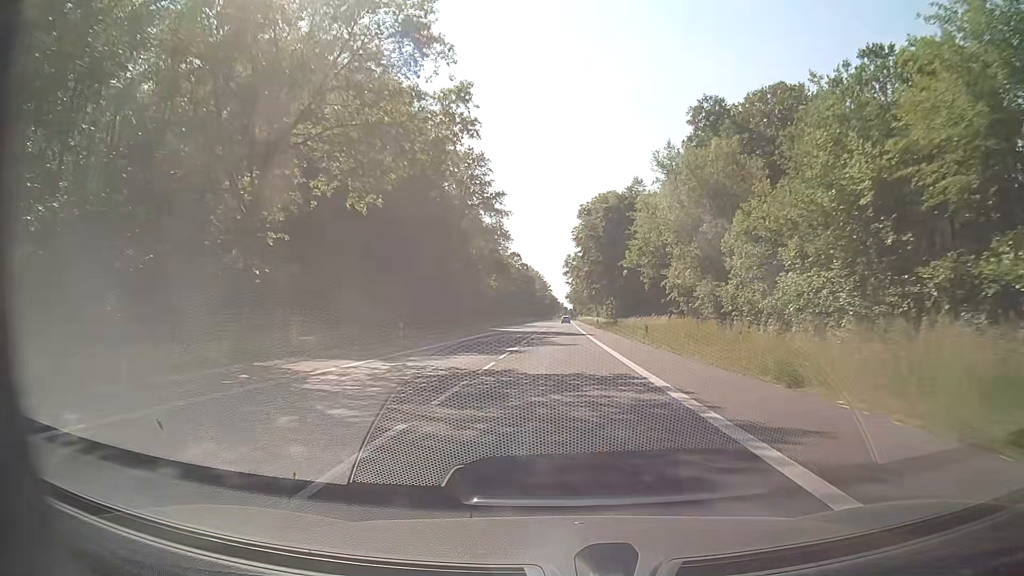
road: secondary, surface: asphalt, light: Day
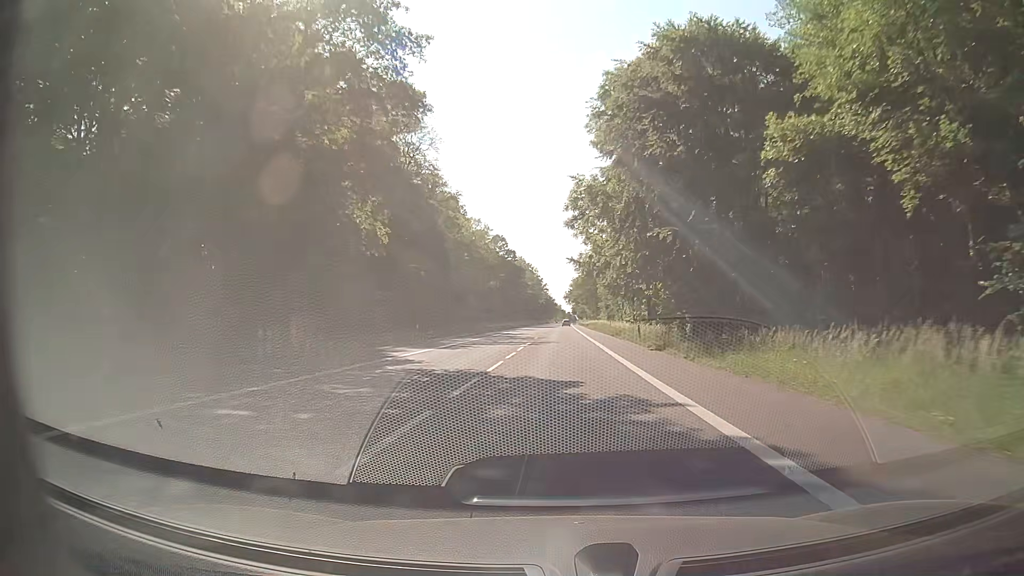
(+0.2, +46.3) m; 0°
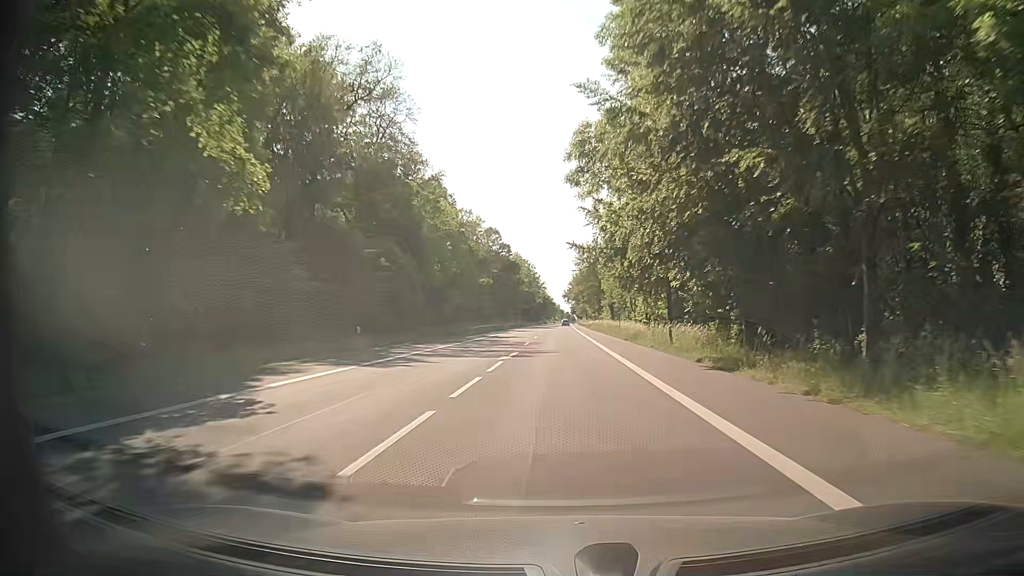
(0.0, +12.0) m; 0°
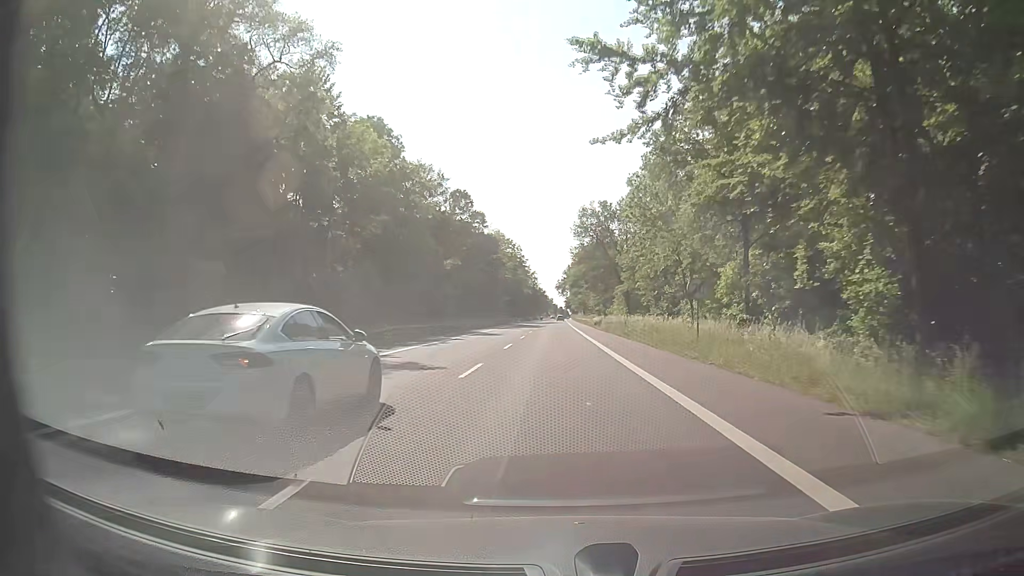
(+0.2, +35.7) m; +1°
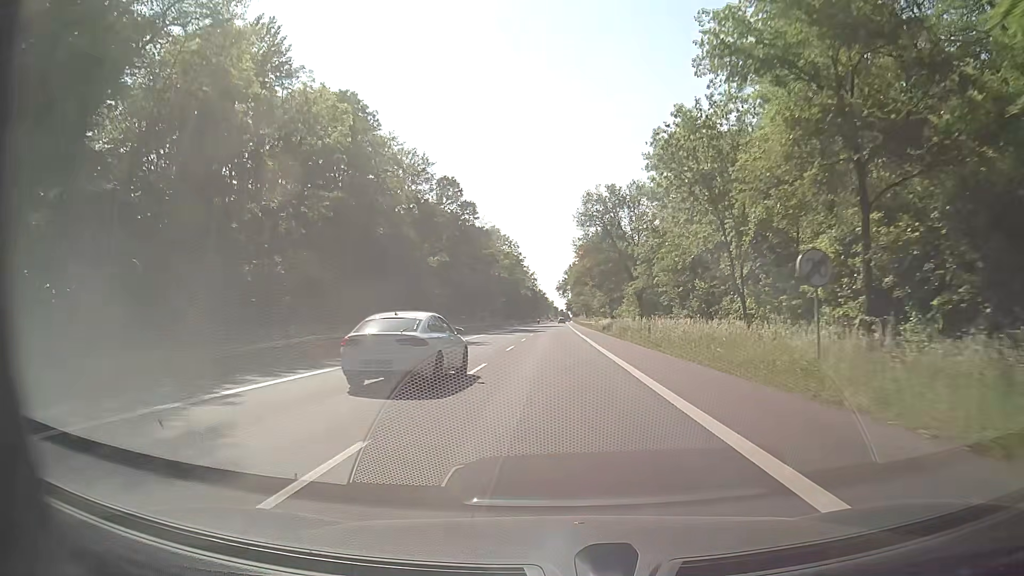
(+0.1, +11.4) m; +1°
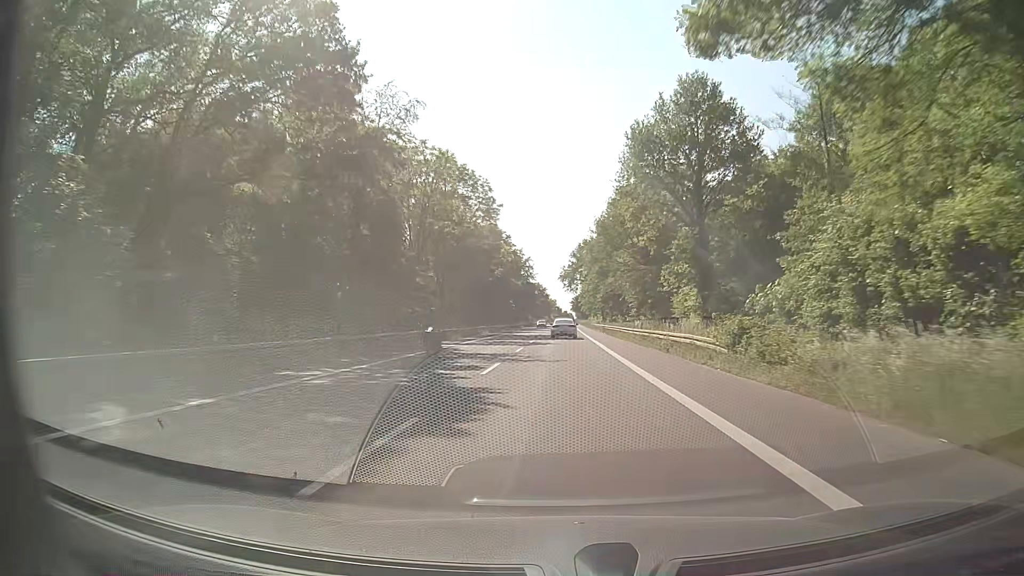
(-1.1, +59.5) m; -1°
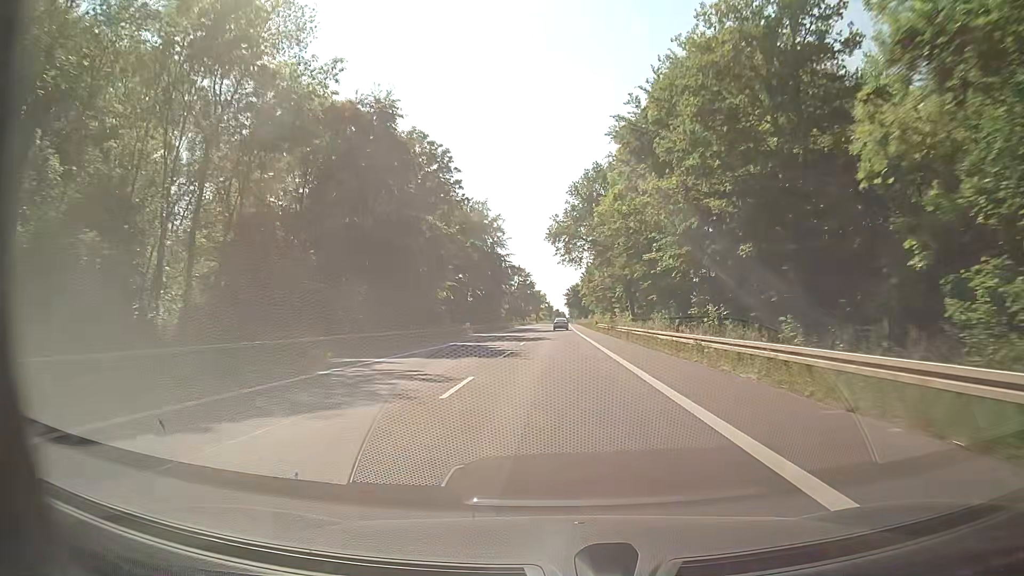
(+0.4, +66.1) m; 0°
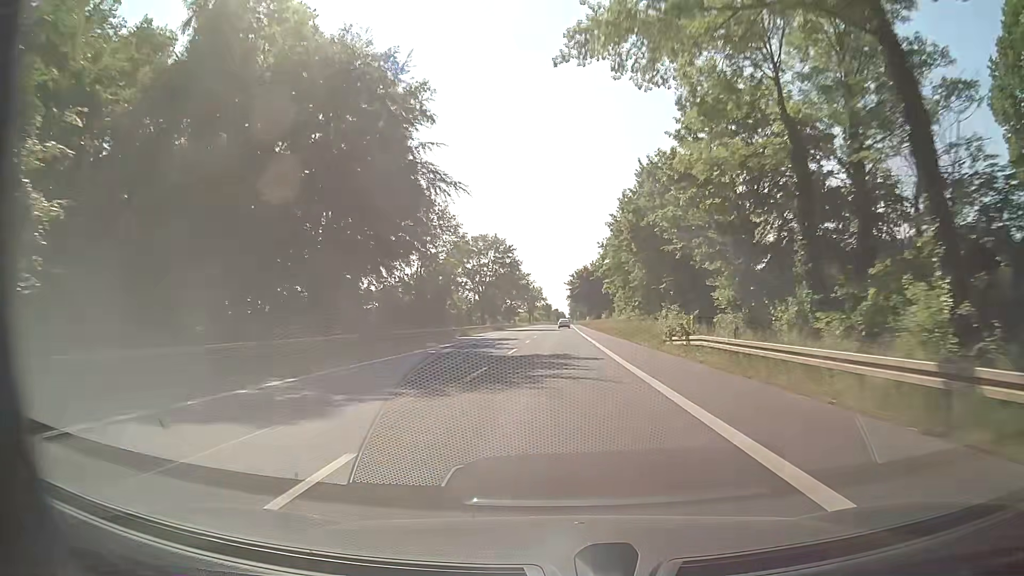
(+0.3, +57.5) m; 0°
(0, +10) (0, +20) (0, +30) (0, +40) (0, +50) (0, +60) (0, +70) (0, +80) (0, +90) (0, +100) m
